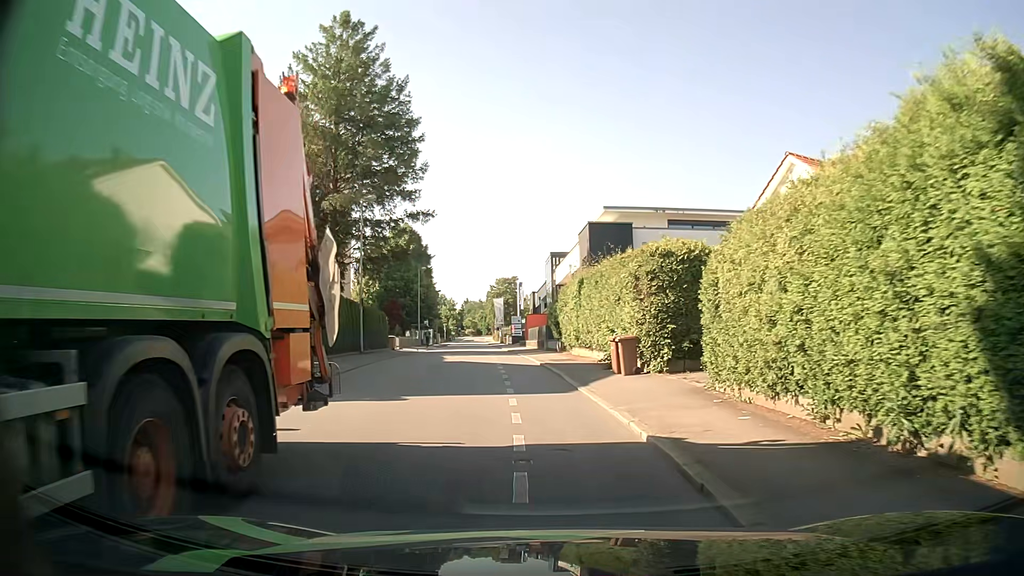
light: Day
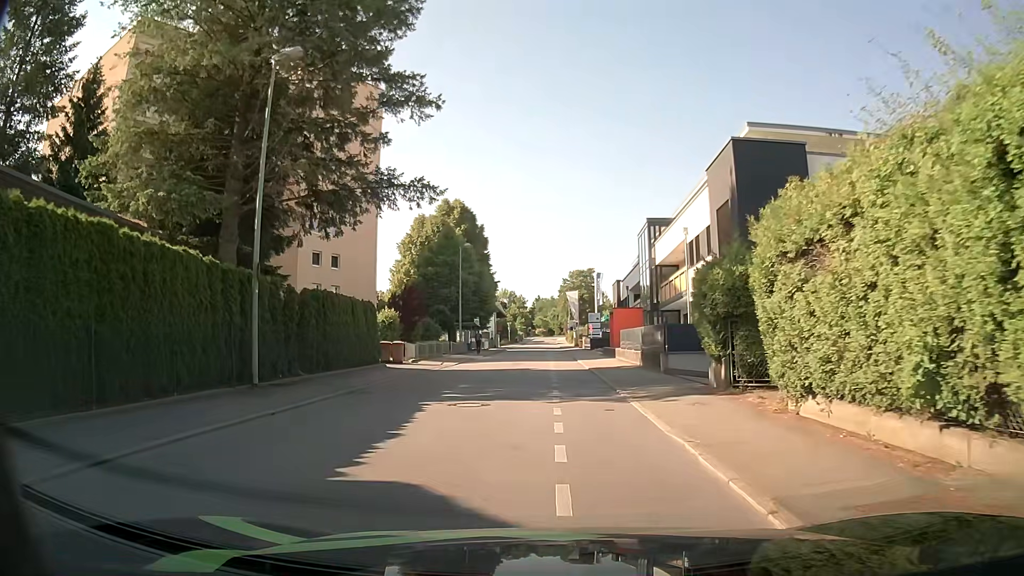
(-1.5, +20.2) m; -7°
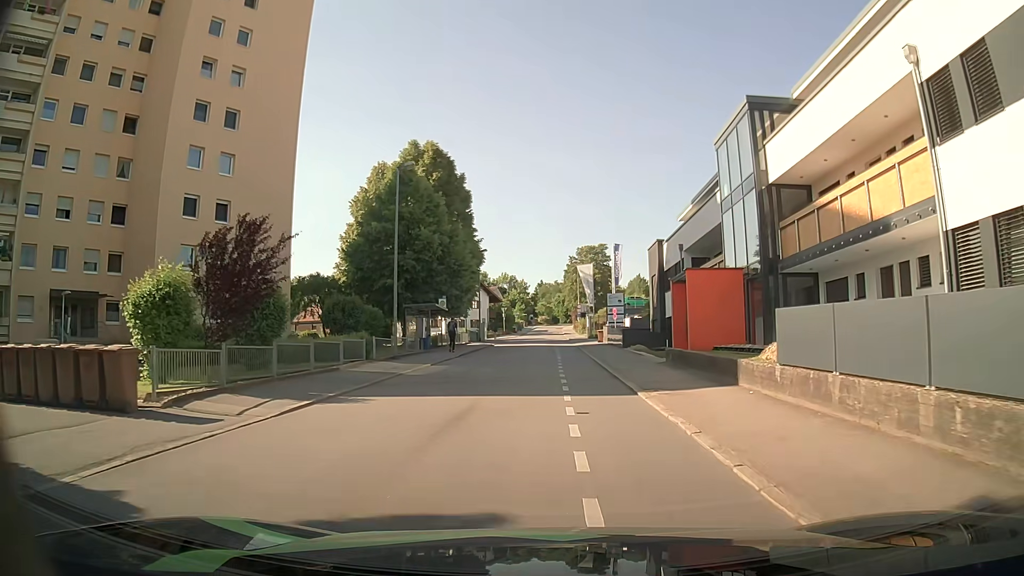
(-0.1, +22.7) m; -1°
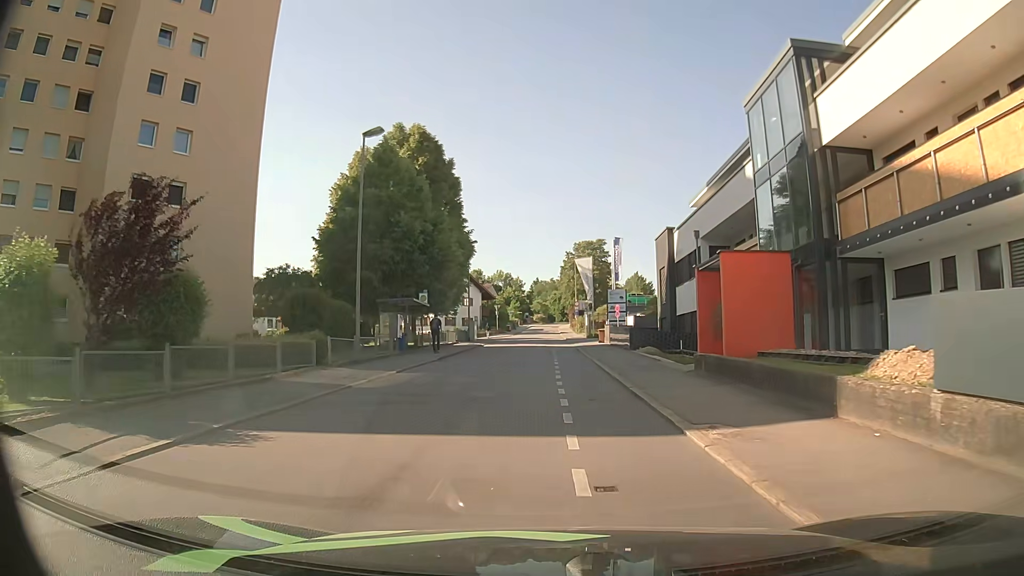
(0.0, +5.0) m; 0°
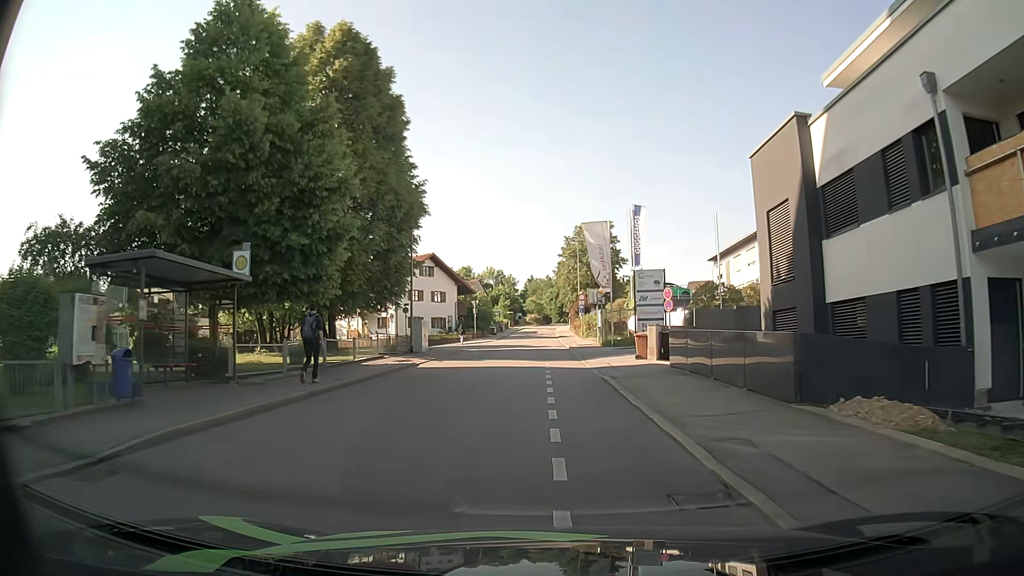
(+0.3, +21.6) m; +1°
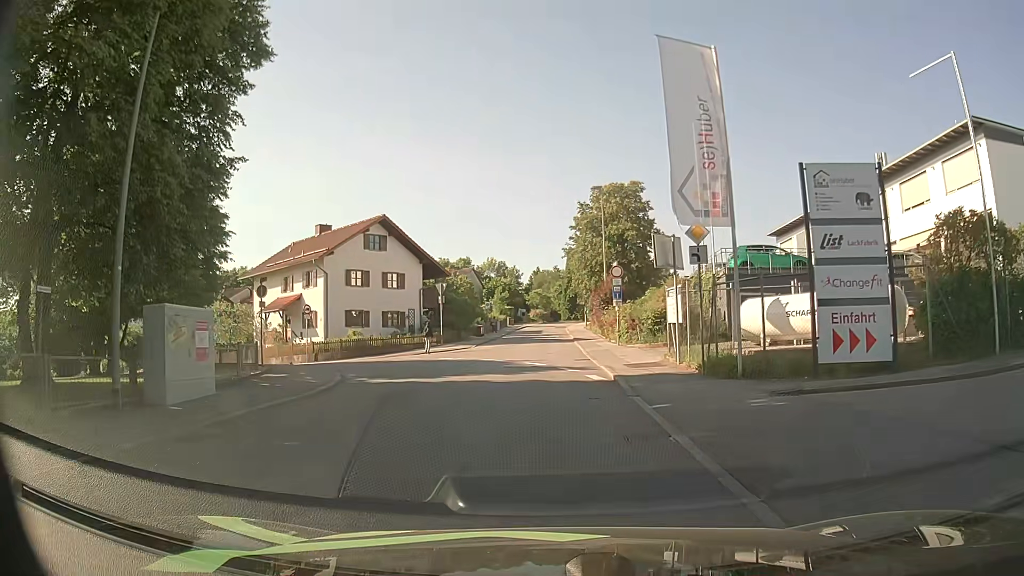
(-0.2, +24.2) m; -1°
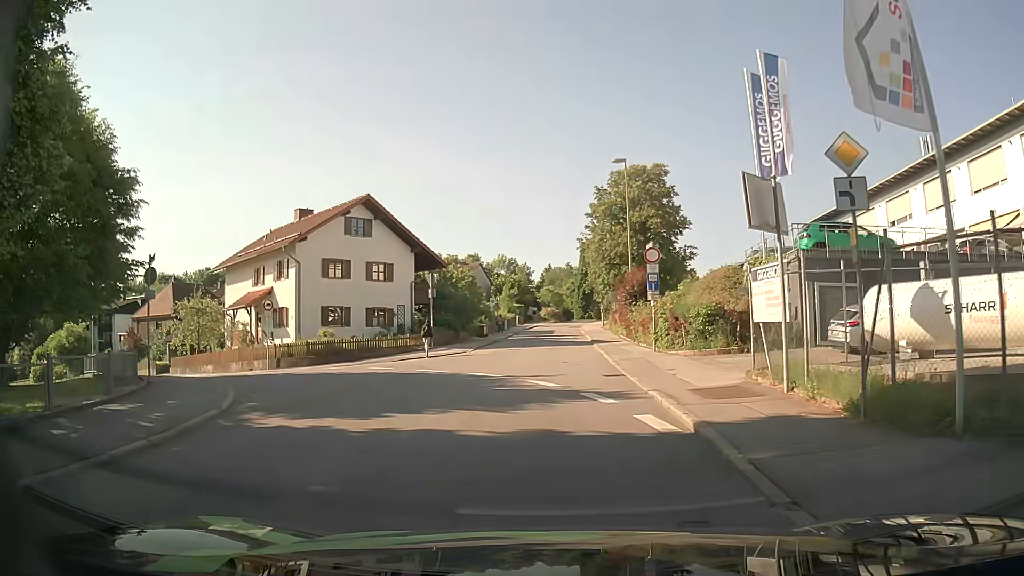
(0.0, +7.3) m; 0°
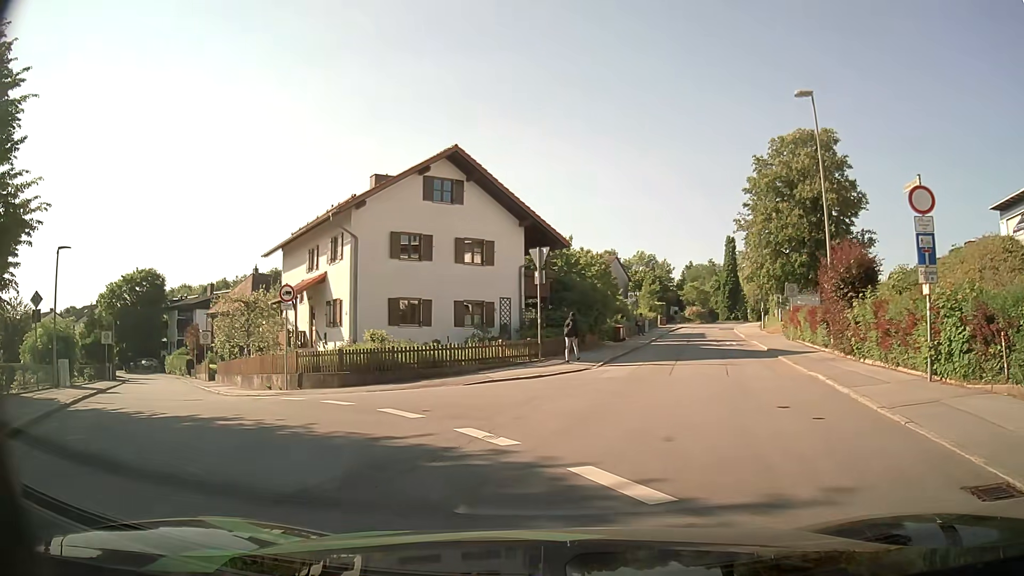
(-0.8, +11.4) m; -12°
(-3, +10) (-9, +17) (-14, +26) (-20, +34) (-26, +42) (-31, +50) (-37, +58) (-44, +66) (-52, +72) (-60, +78) m
